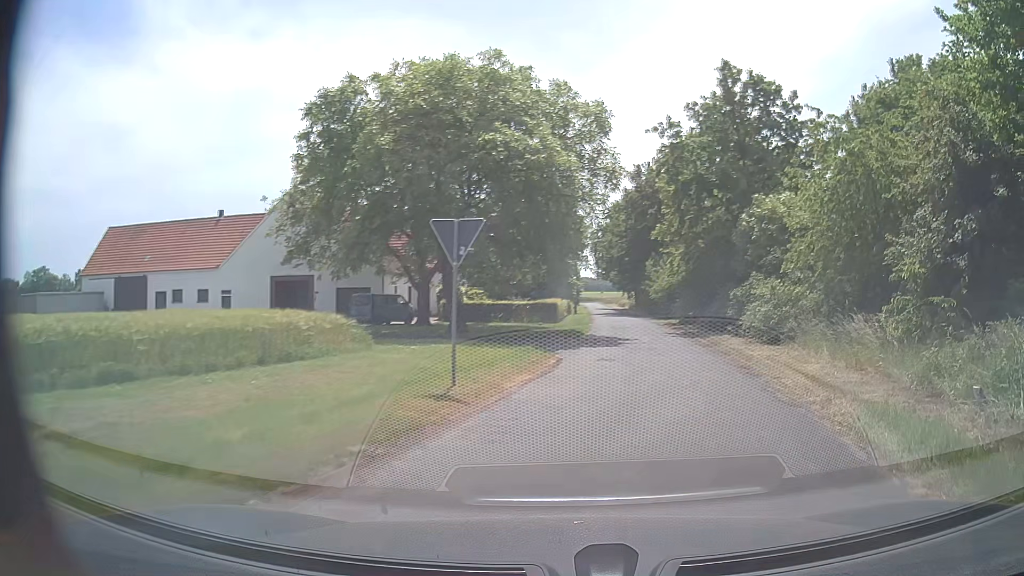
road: unclassified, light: Day
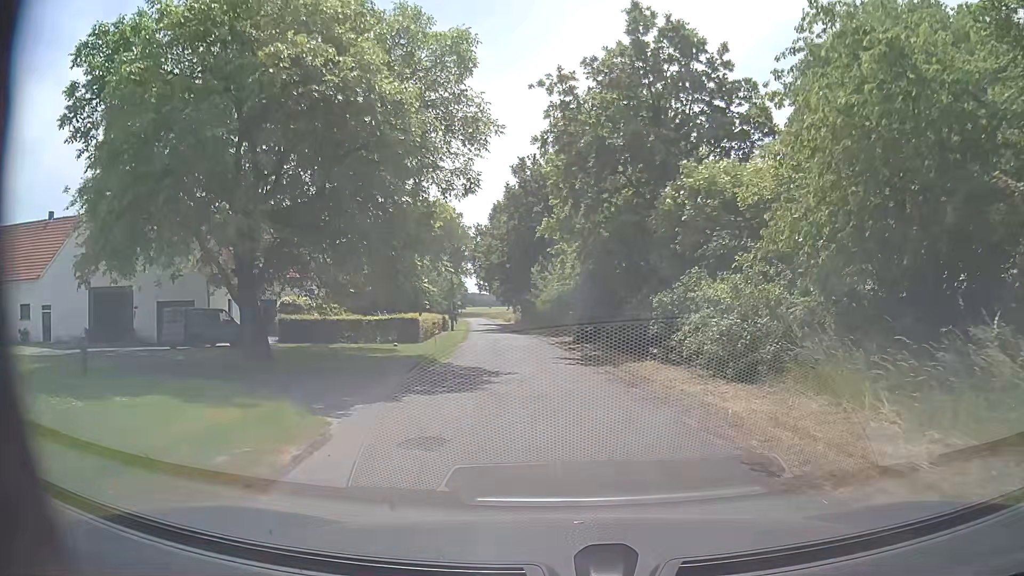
(+1.4, +9.7) m; +10°
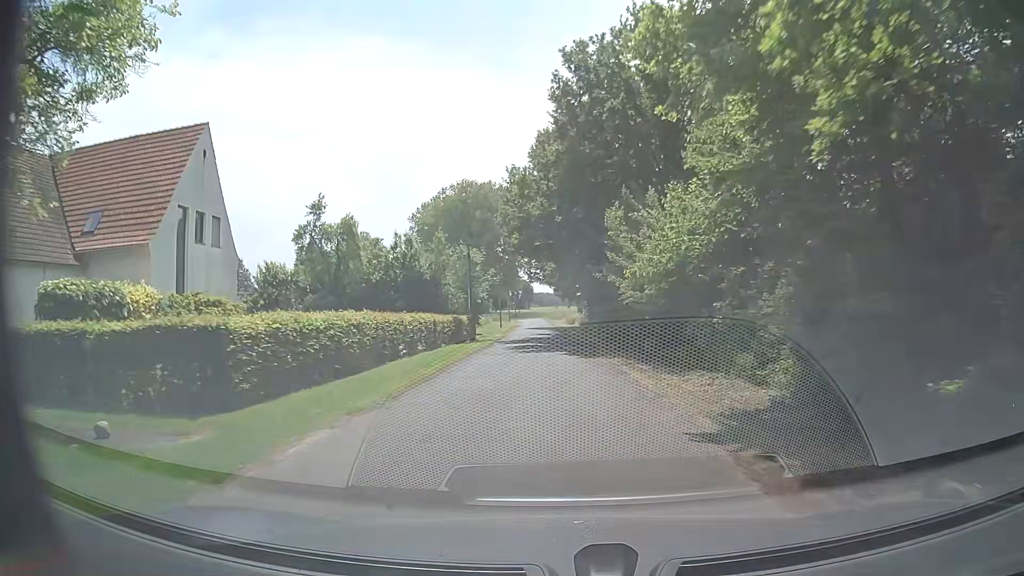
(-1.0, +25.8) m; -7°
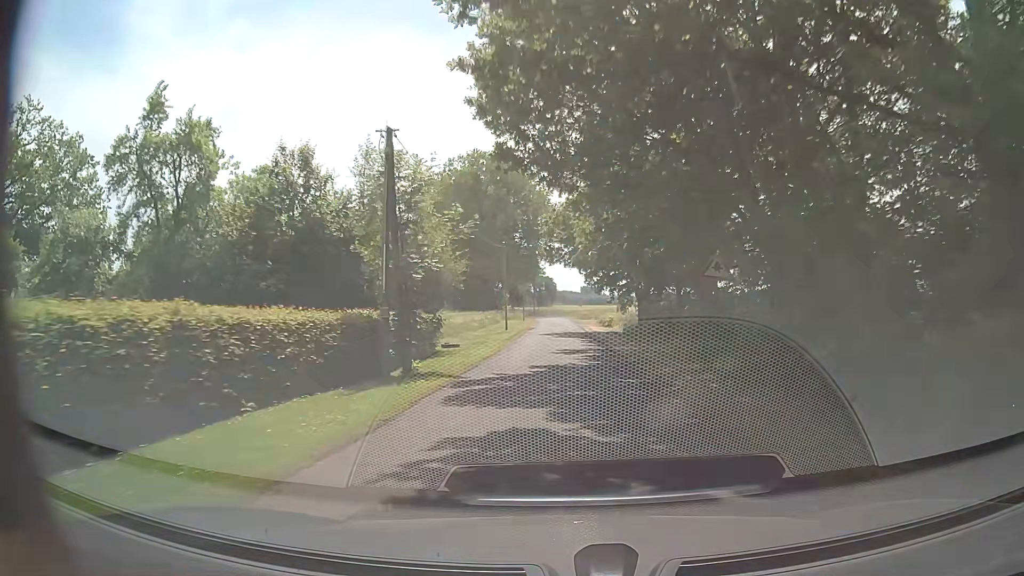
(-0.1, +22.8) m; -1°
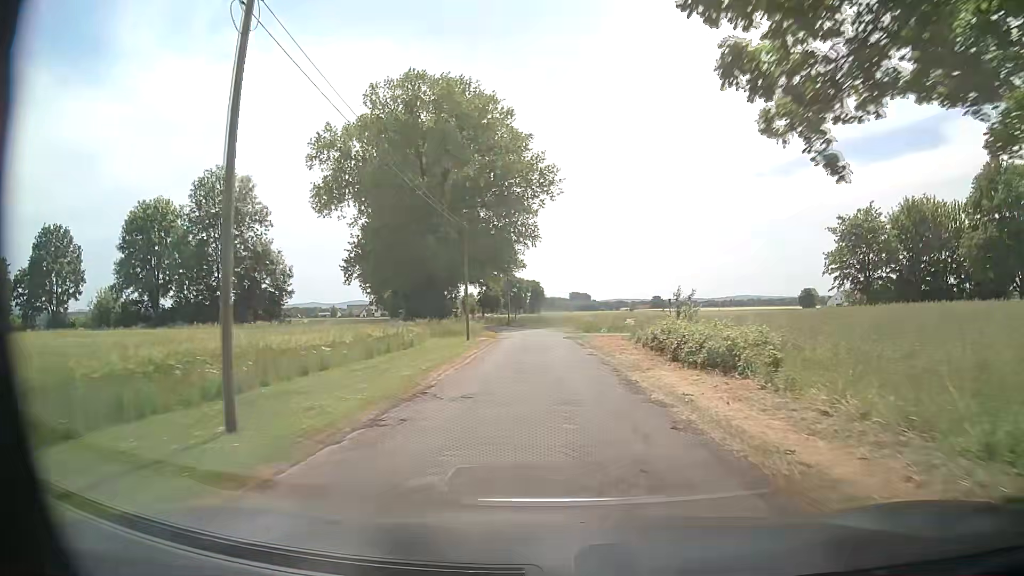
(+0.7, +41.8) m; +2°
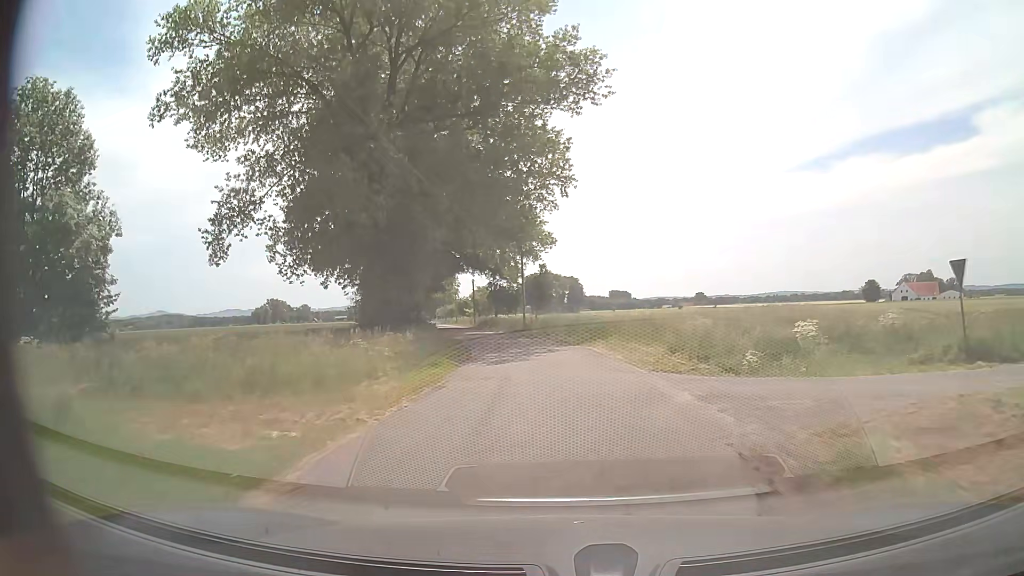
(-0.7, +35.4) m; -3°
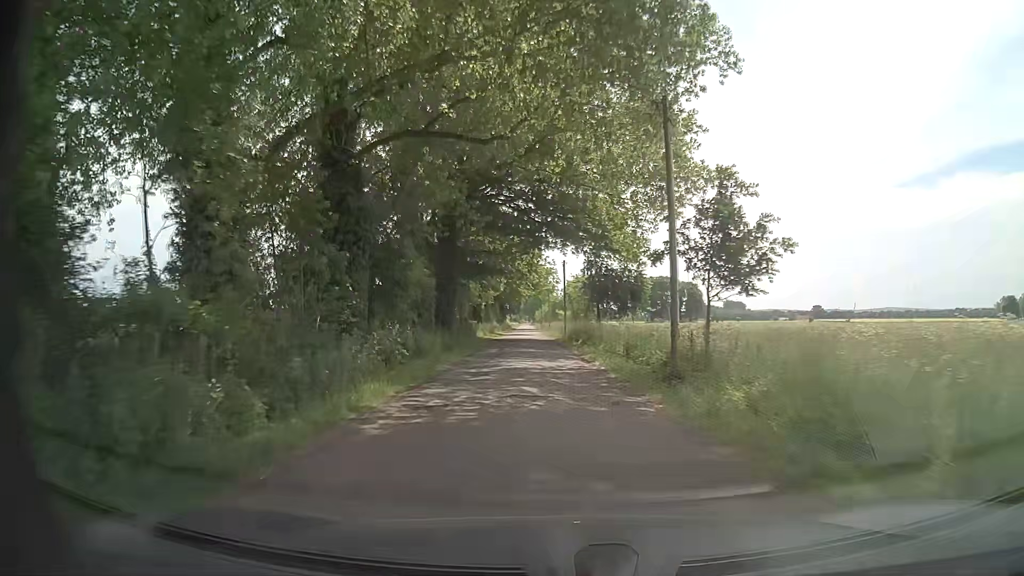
(-2.2, +35.1) m; -9°
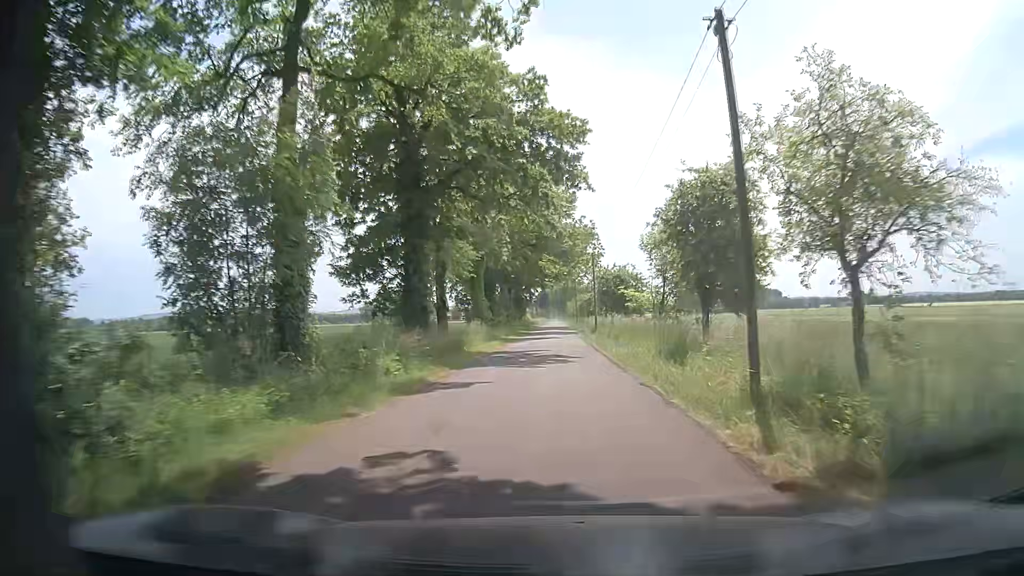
(-2.3, +46.0) m; -3°
(0, +10) (0, +20) (0, +30) (0, +40) (0, +50) (0, +60) (0, +70) (0, +80) (0, +90) (0, +100) m
